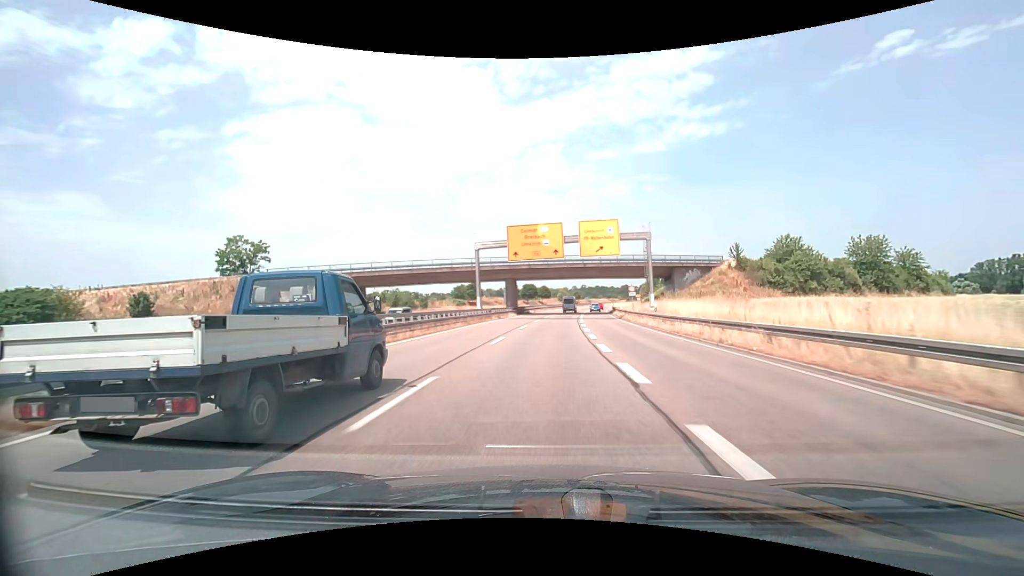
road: trunk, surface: asphalt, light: Day
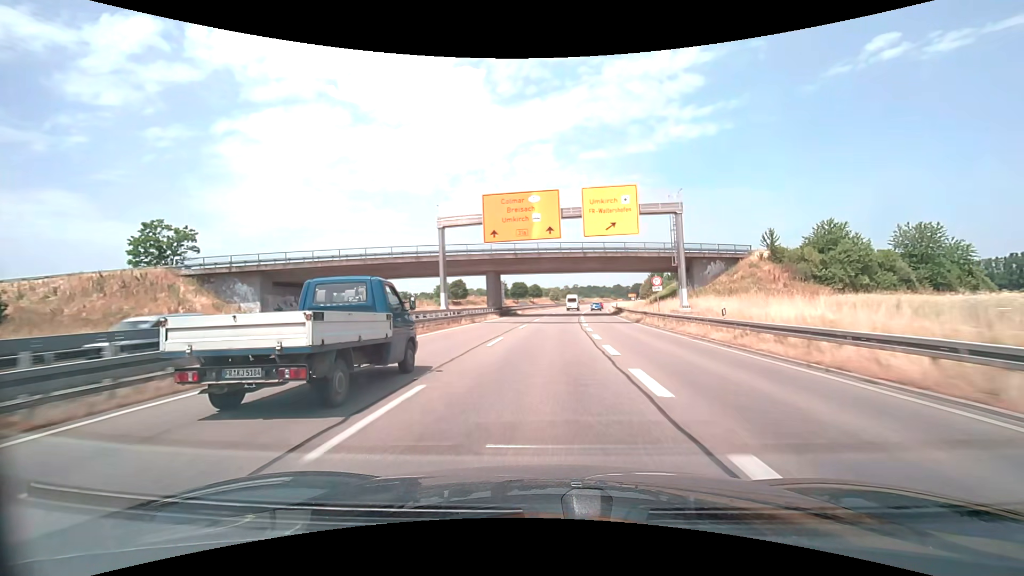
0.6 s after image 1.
(+0.1, +13.2) m; +1°
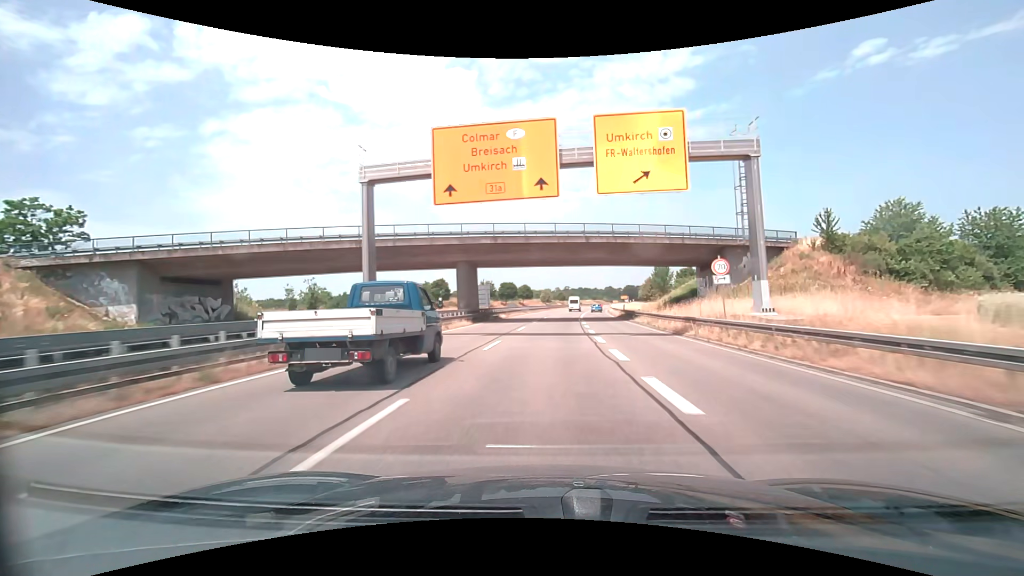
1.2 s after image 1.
(+0.1, +13.2) m; +1°
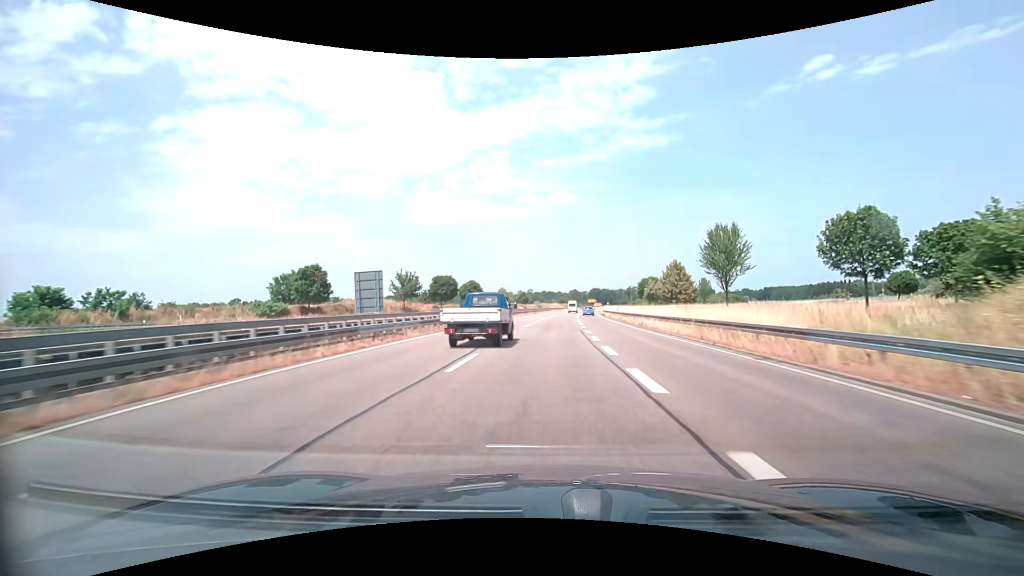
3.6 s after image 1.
(+1.9, +52.6) m; +4°
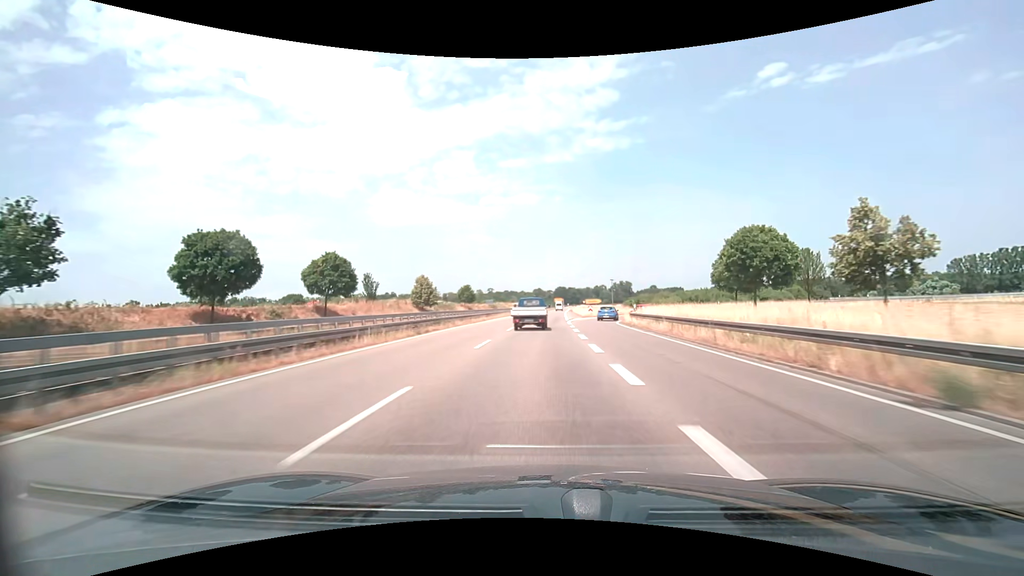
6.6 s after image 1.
(+2.7, +65.9) m; +4°
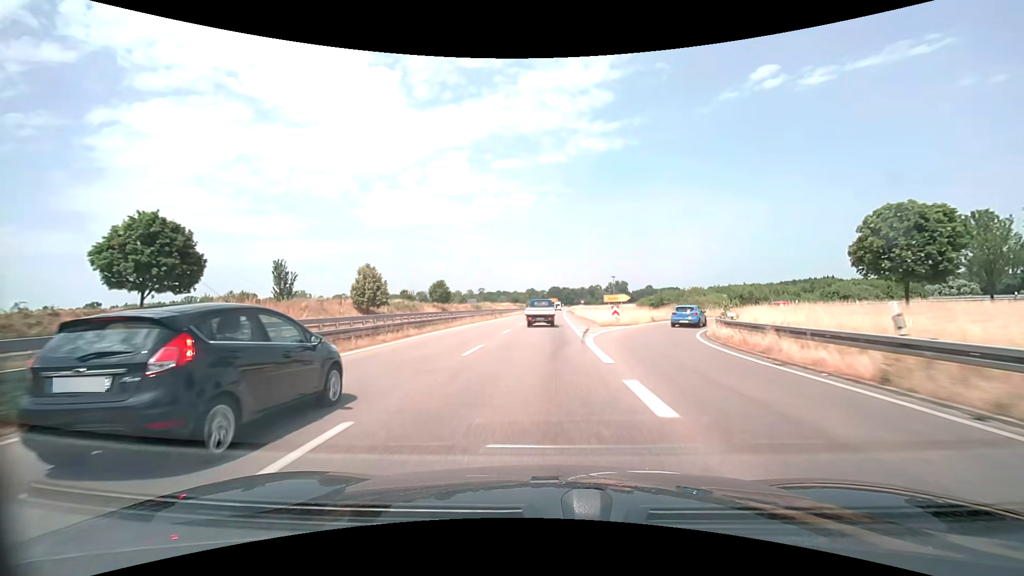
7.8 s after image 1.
(+0.2, +26.4) m; +1°
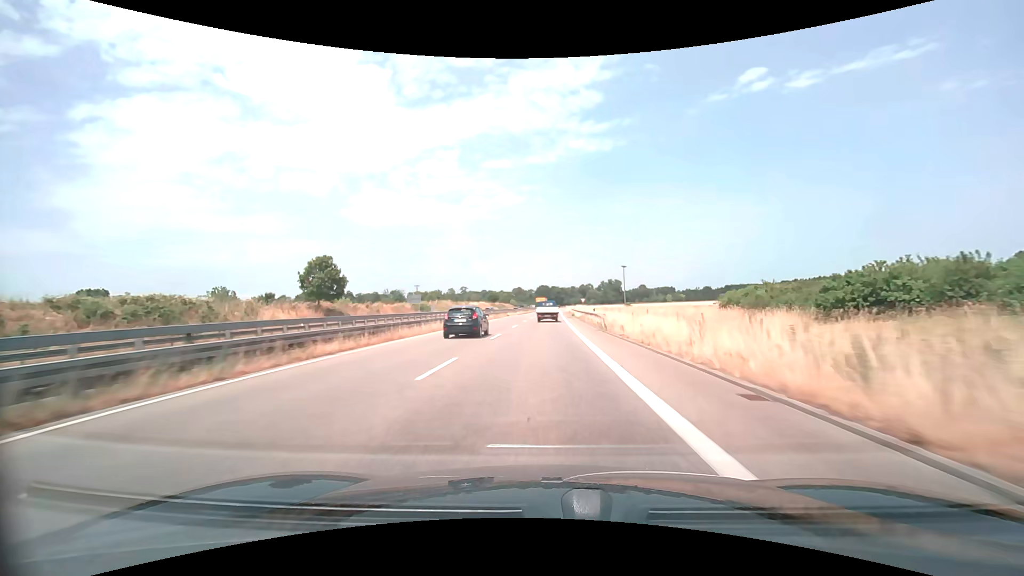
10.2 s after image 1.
(+0.7, +52.9) m; +1°
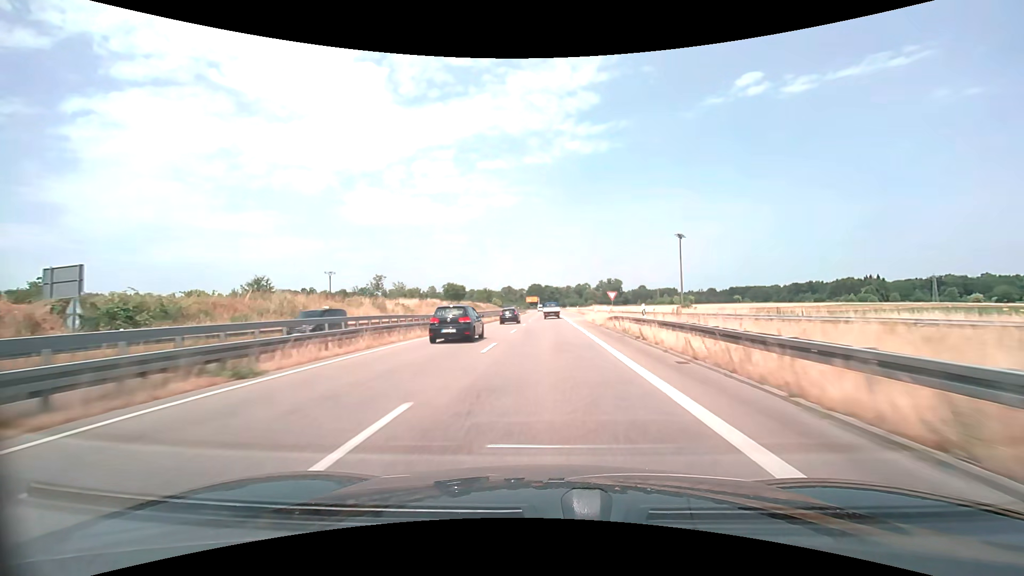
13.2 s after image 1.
(+0.4, +66.2) m; +1°
(0, +10) (0, +20) (0, +30) (0, +40) (0, +50) (0, +60) (0, +70) (0, +80) (0, +90) (0, +100) m
